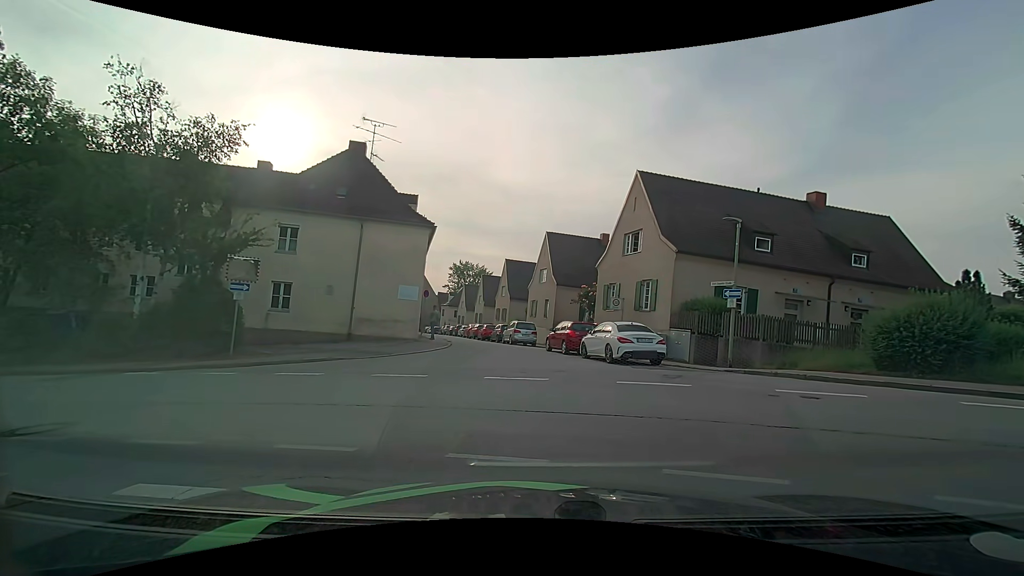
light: Day
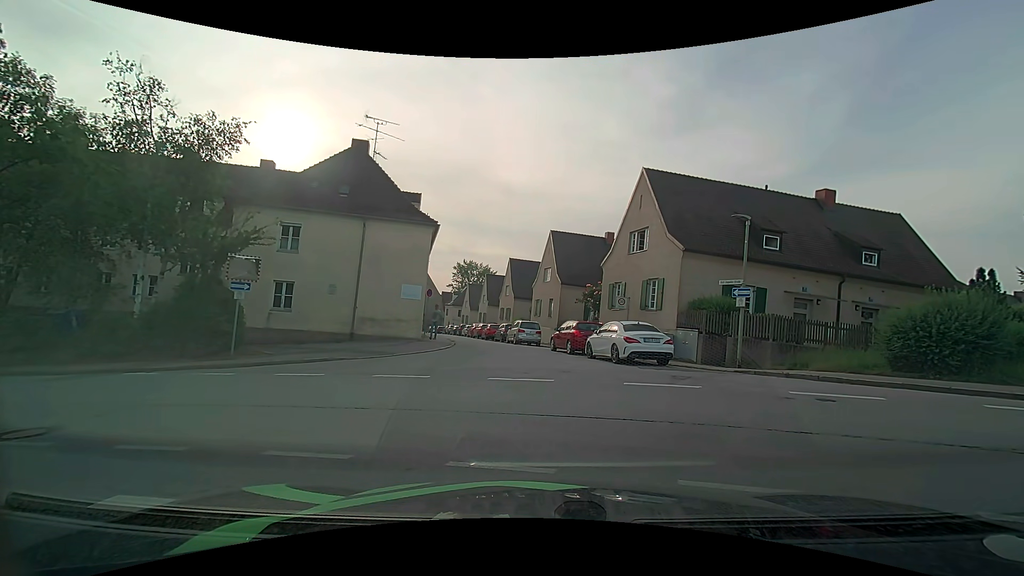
(0.0, +0.3) m; 0°
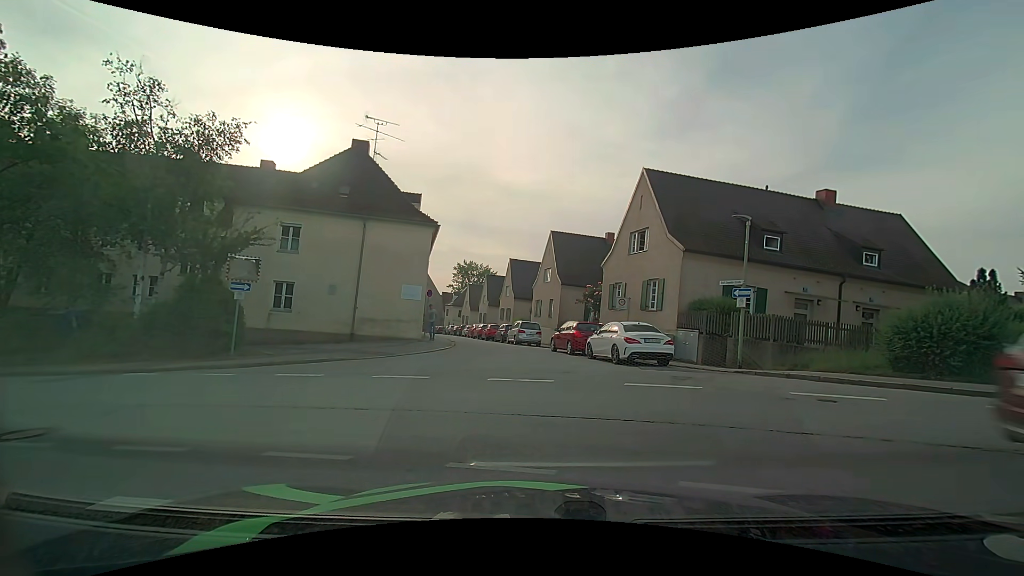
(0.0, +0.1) m; 0°
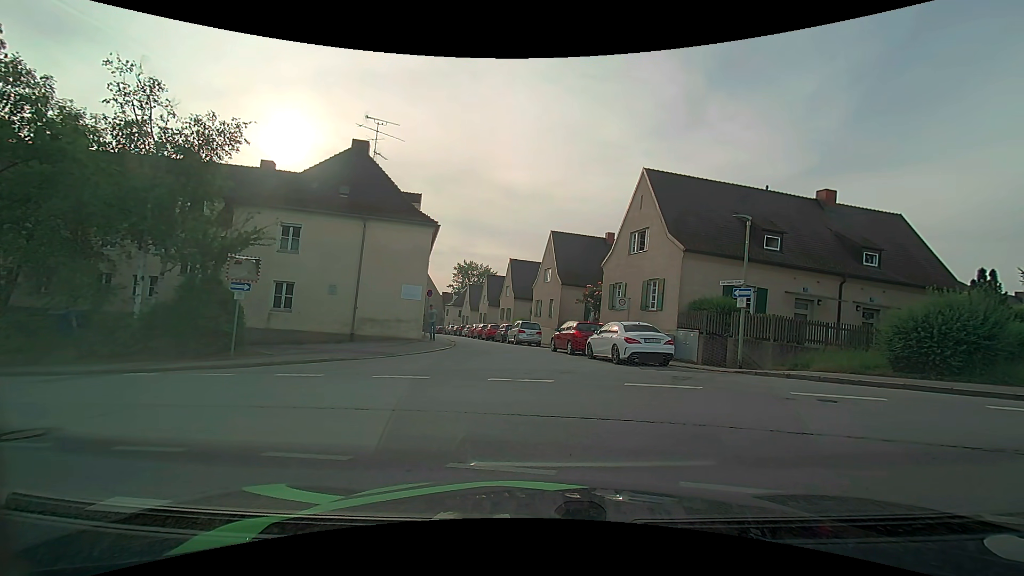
(0.0, 0.0) m; 0°
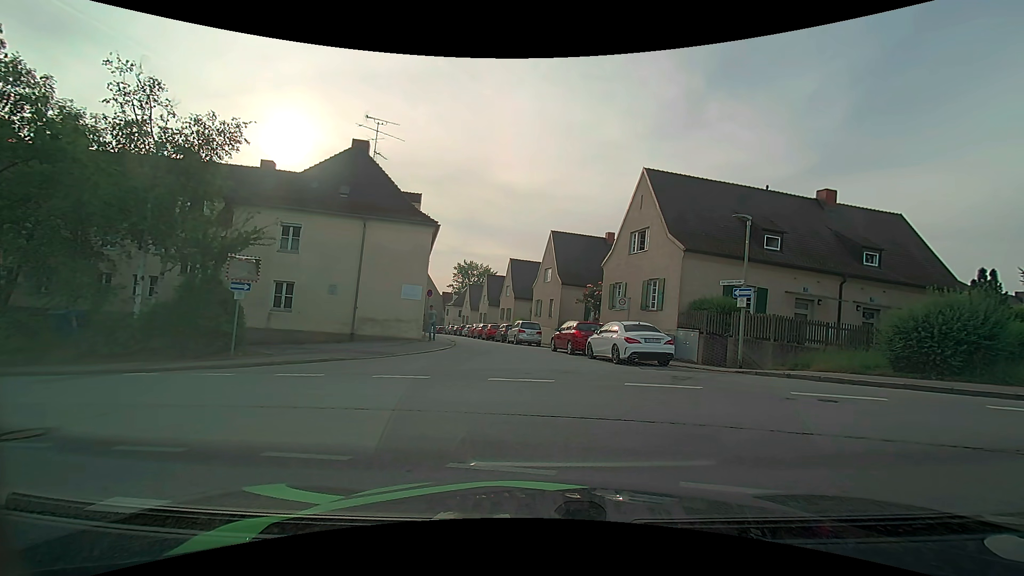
(0.0, 0.0) m; 0°
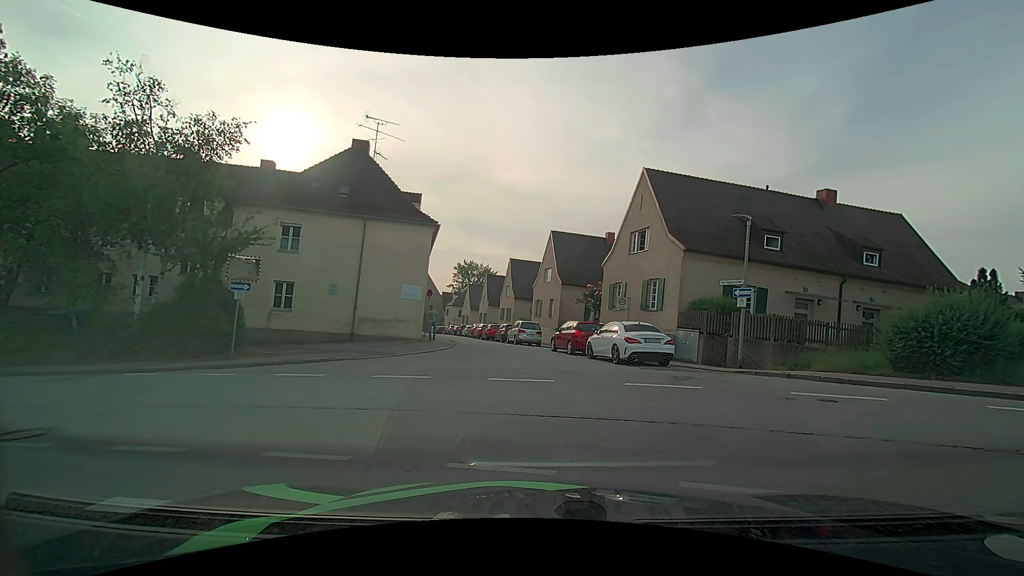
(0.0, 0.0) m; 0°
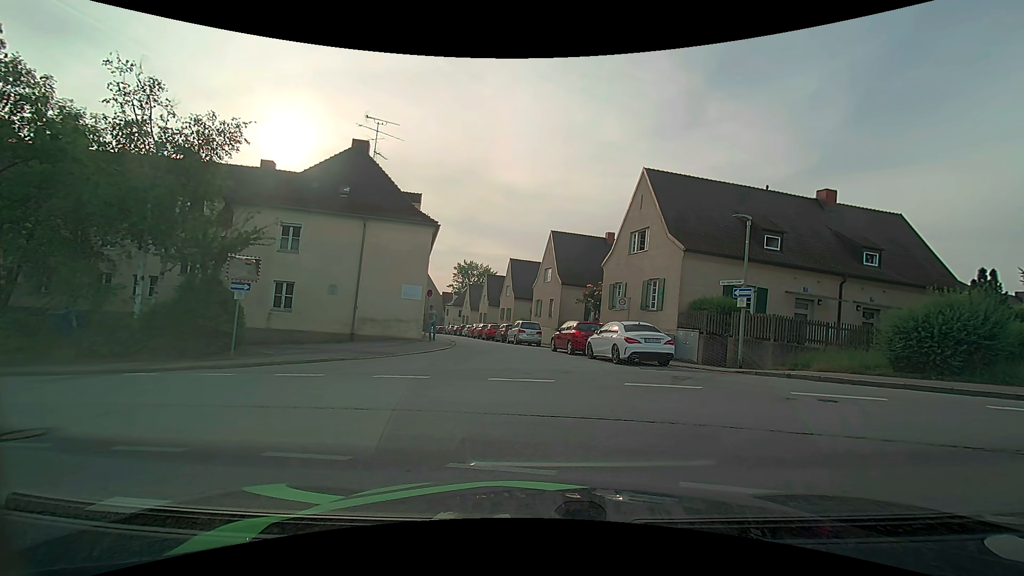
(0.0, 0.0) m; 0°
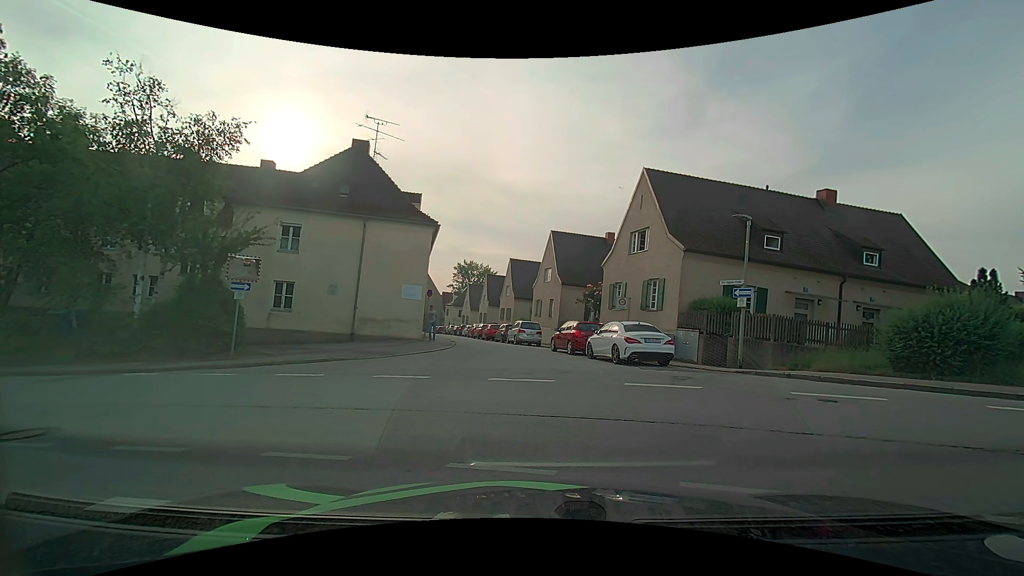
(0.0, 0.0) m; 0°
